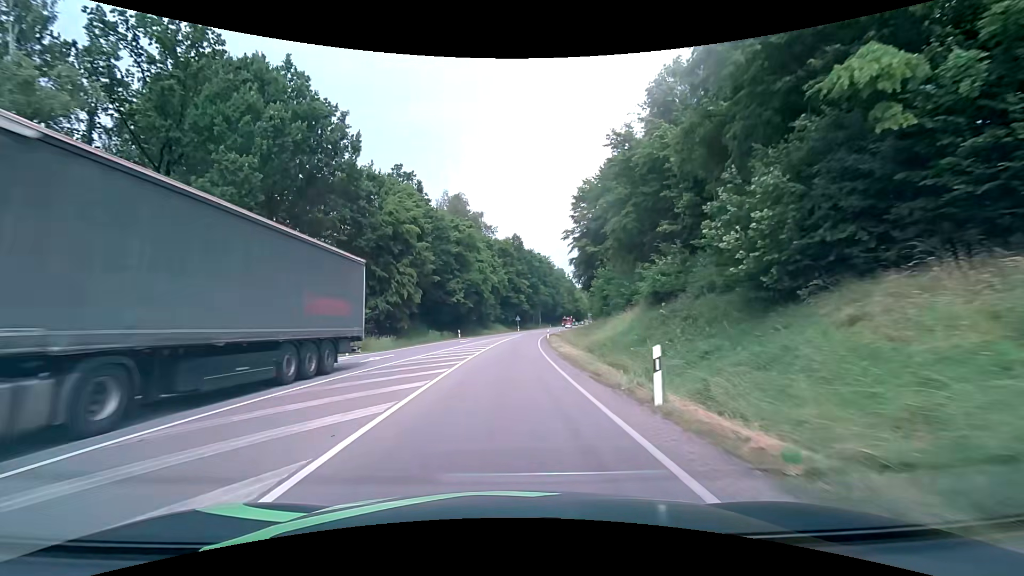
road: primary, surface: asphalt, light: Day
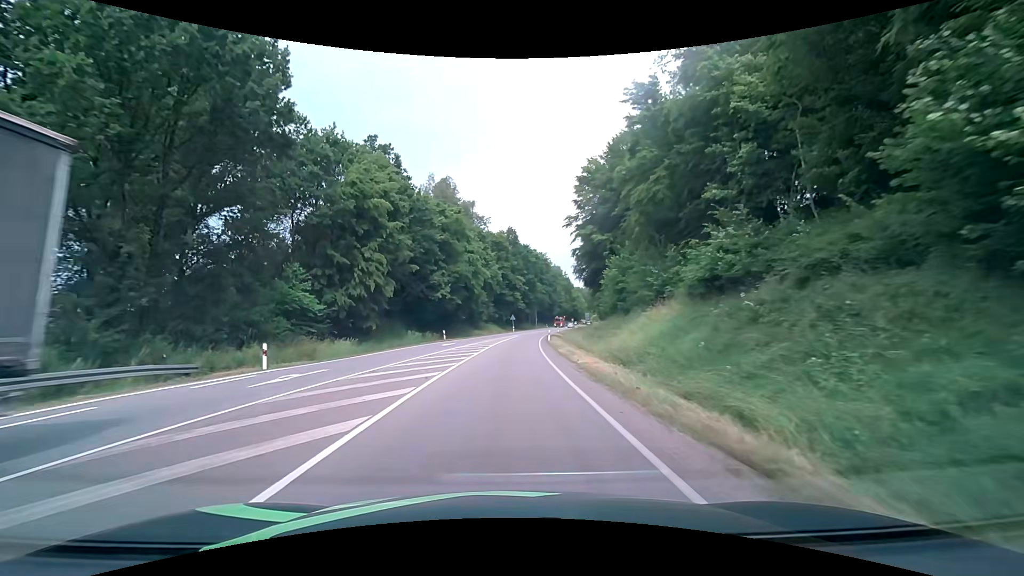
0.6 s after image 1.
(+0.1, +9.0) m; +1°
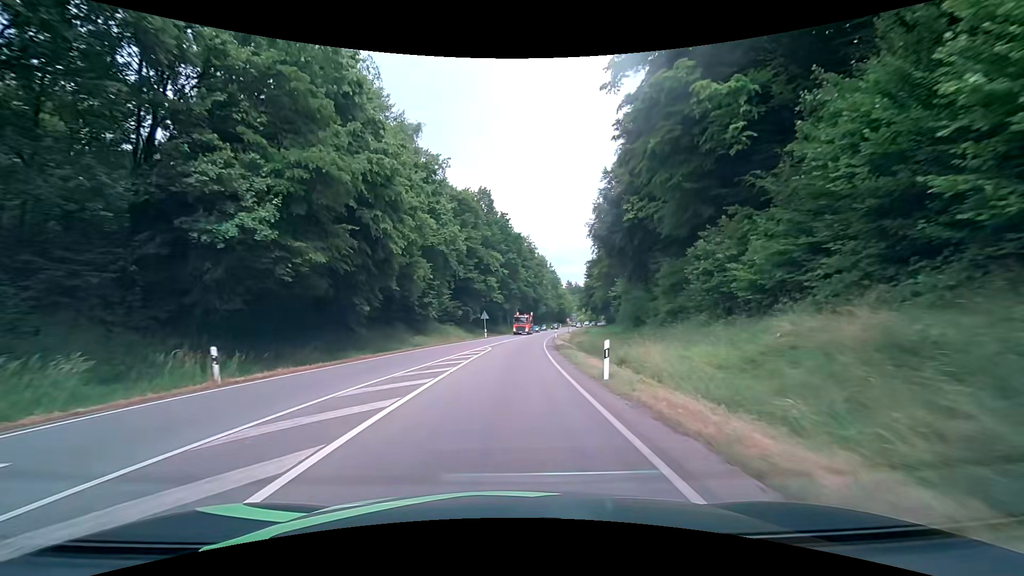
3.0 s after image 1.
(+0.5, +36.7) m; +4°
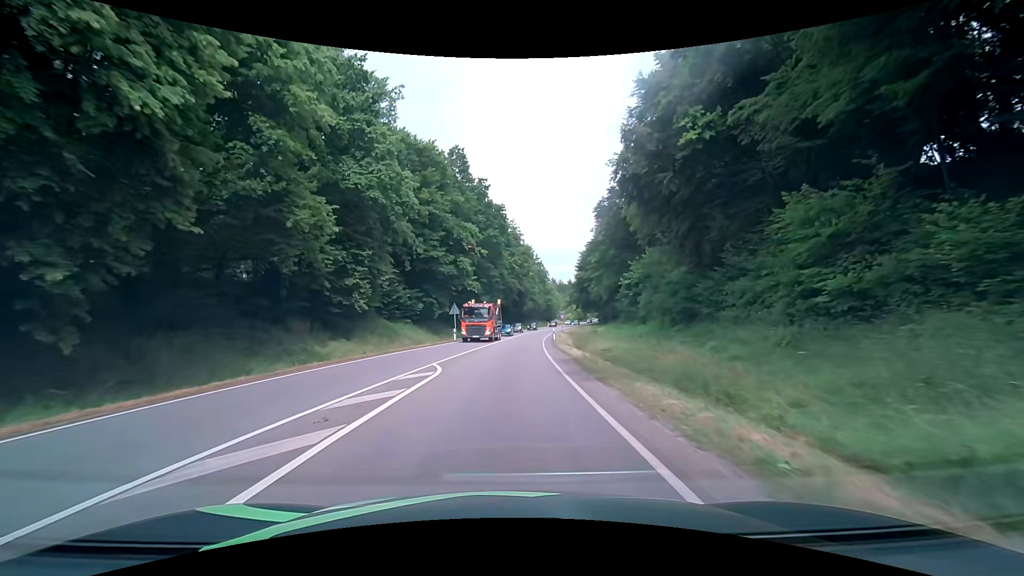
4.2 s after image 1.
(-0.1, +18.6) m; +1°
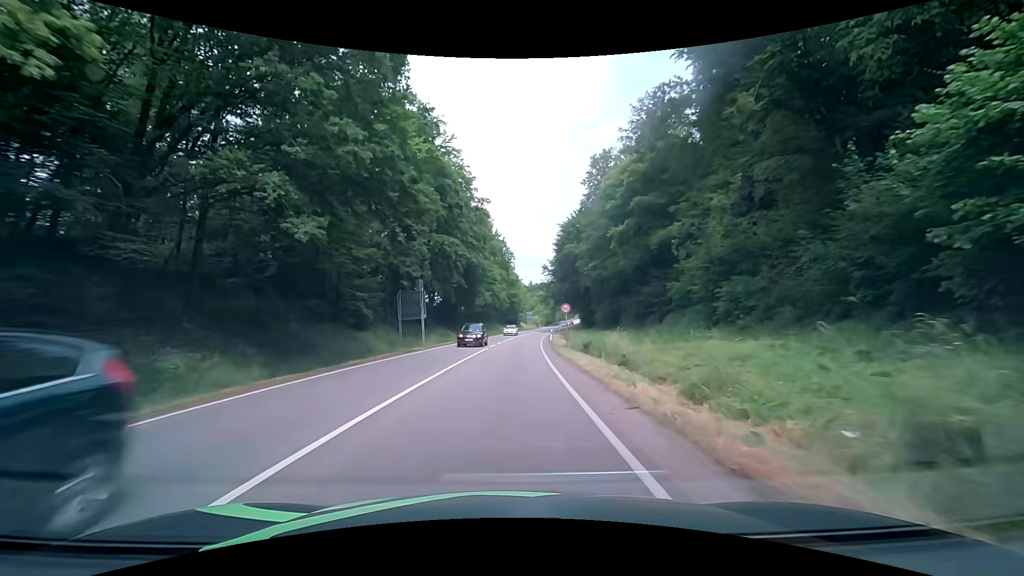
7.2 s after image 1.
(+1.6, +45.9) m; +5°
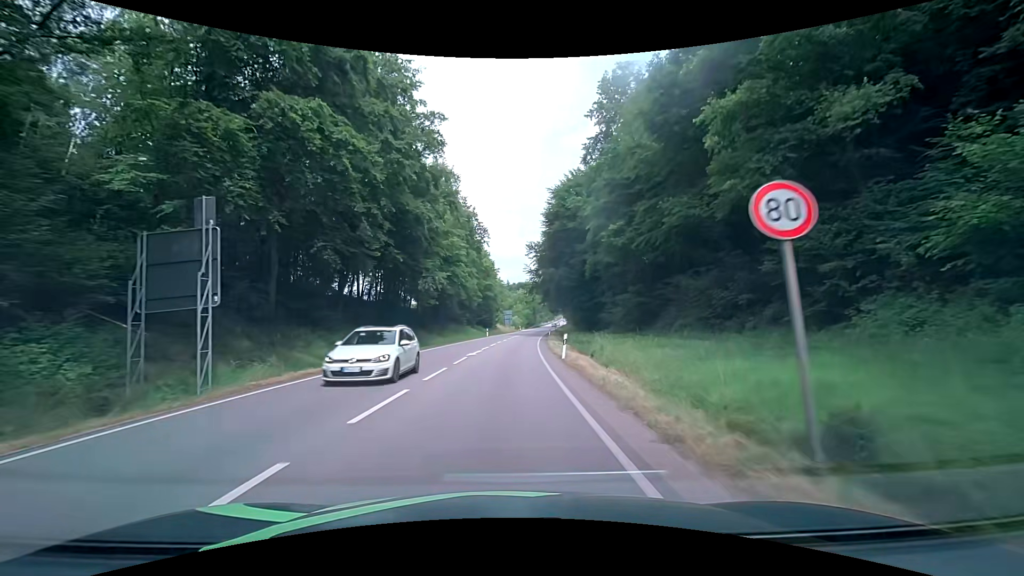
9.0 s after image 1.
(+0.5, +27.1) m; +2°
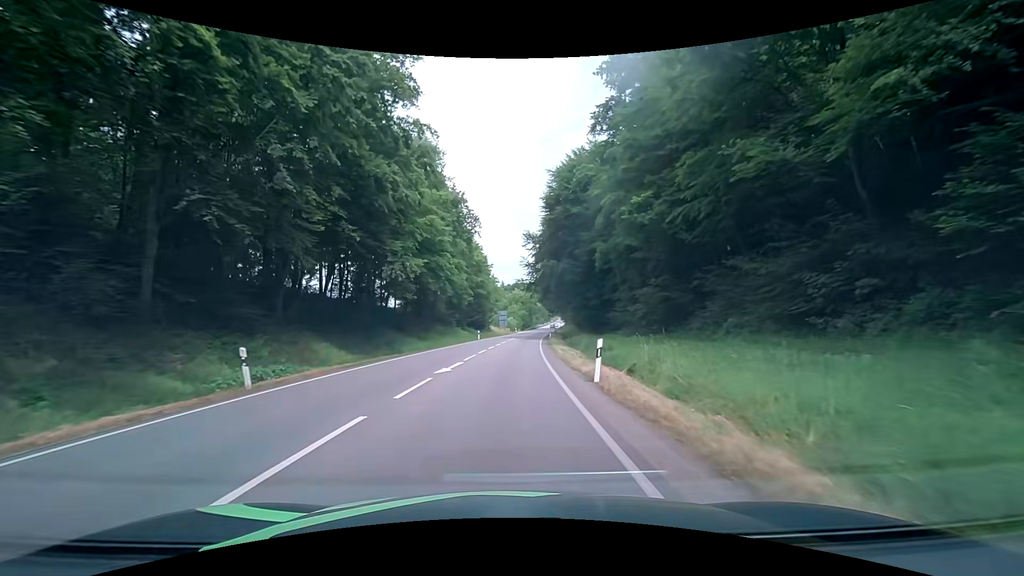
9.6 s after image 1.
(+0.1, +9.3) m; +1°
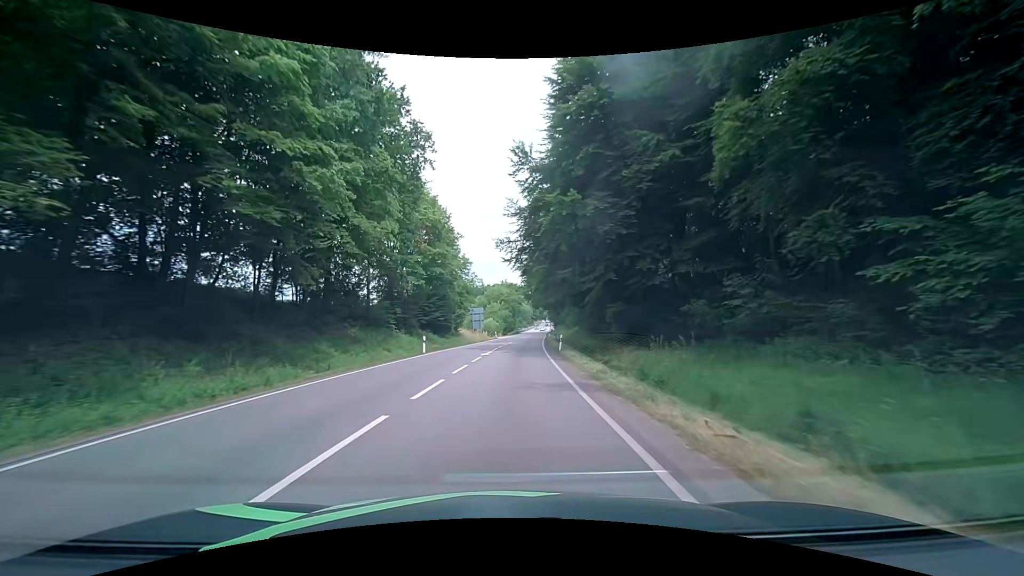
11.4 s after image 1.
(+0.4, +30.0) m; +2°
(0, +10) (0, +20) (+1, +30) (+1, +40) (+2, +50) (+3, +60) (+4, +70) (+5, +80) (+6, +90) (+6, +100) m
